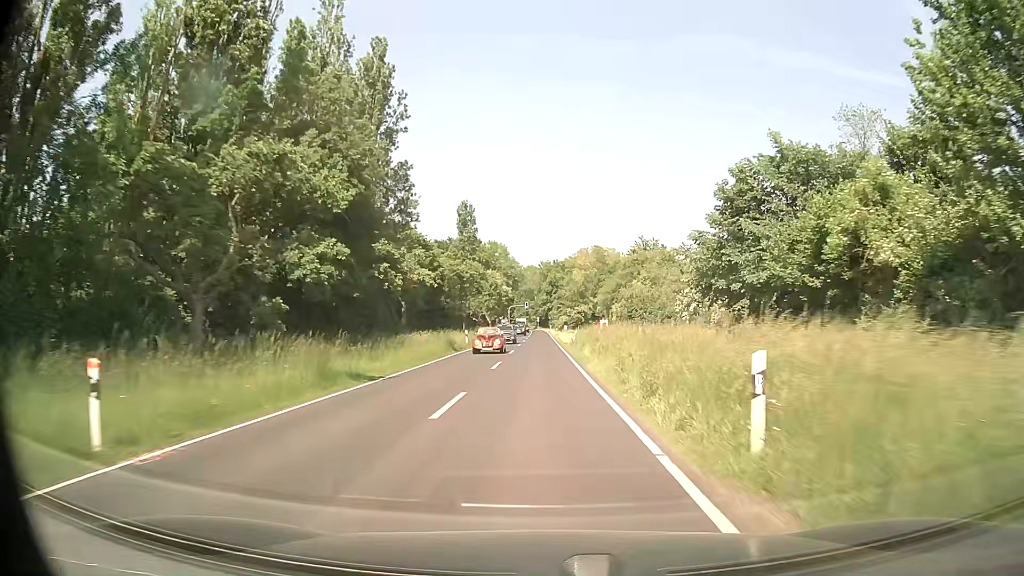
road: secondary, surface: asphalt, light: Day
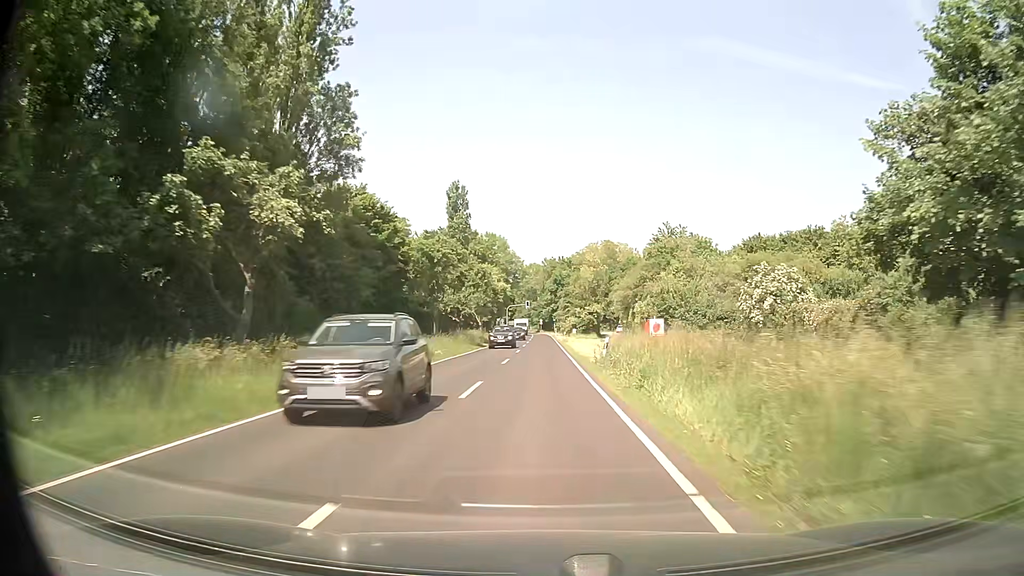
(0.0, +21.0) m; 0°
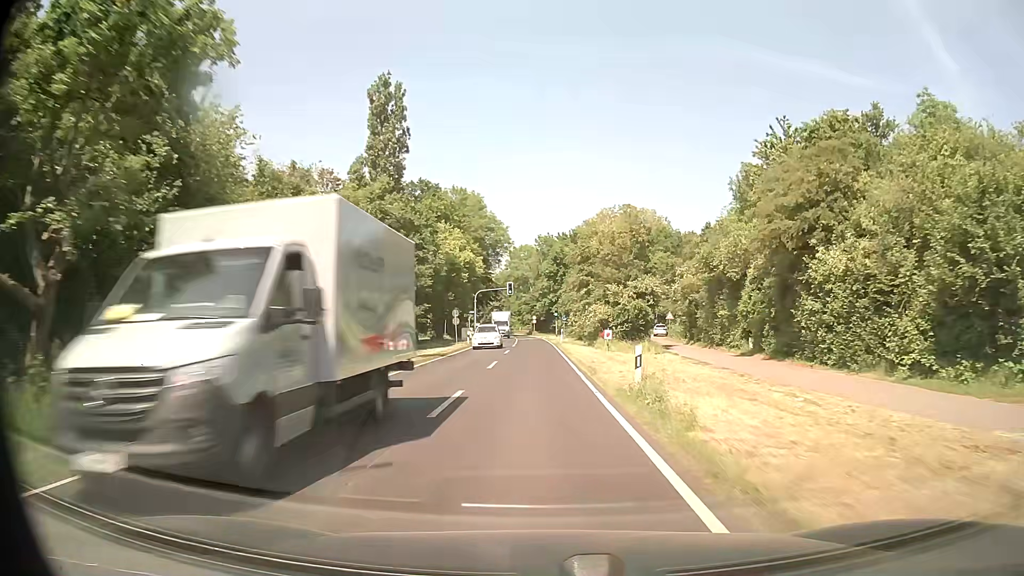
(+0.4, +52.8) m; +1°
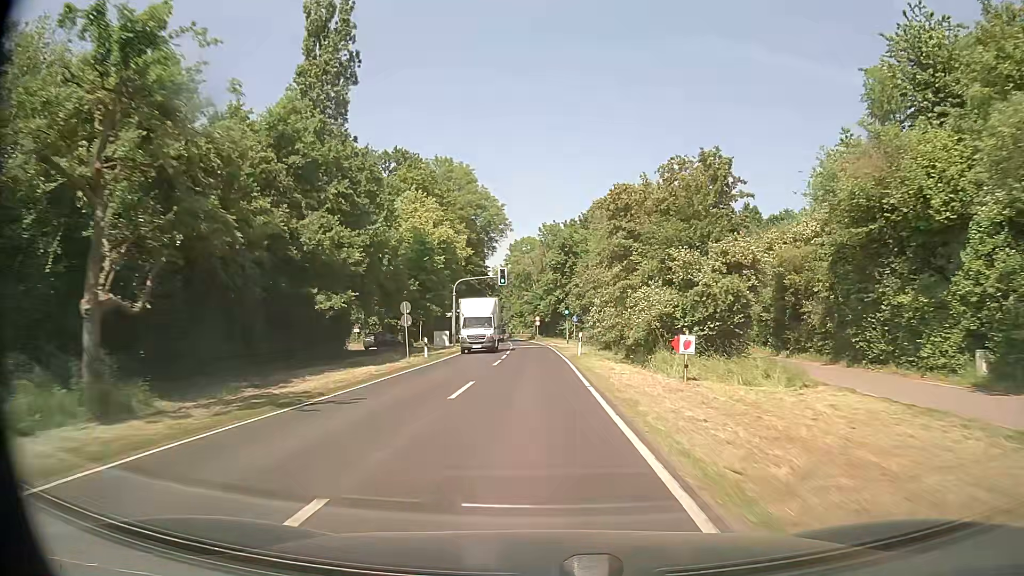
(-0.1, +21.2) m; -1°
